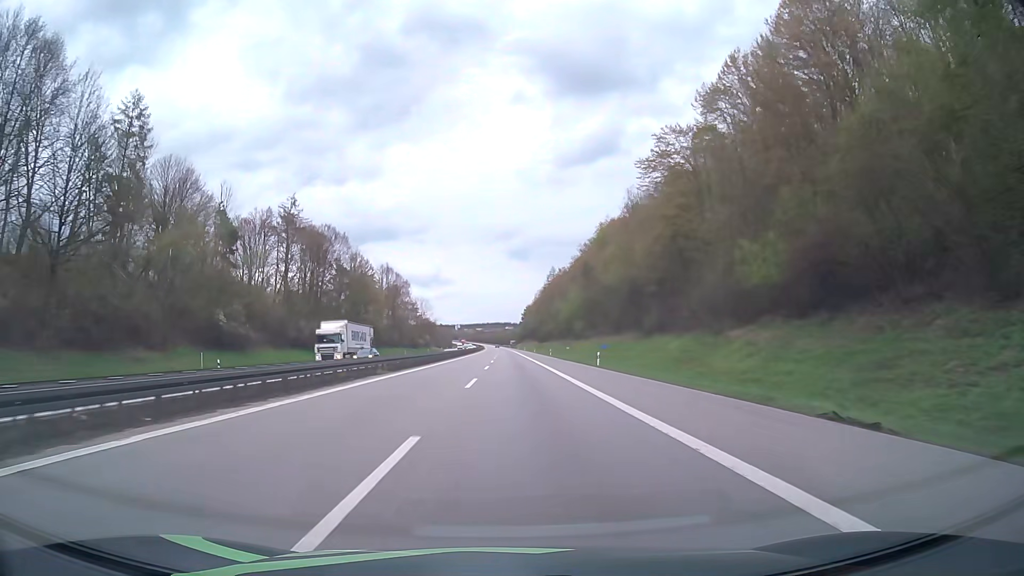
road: motorway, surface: asphalt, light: Day
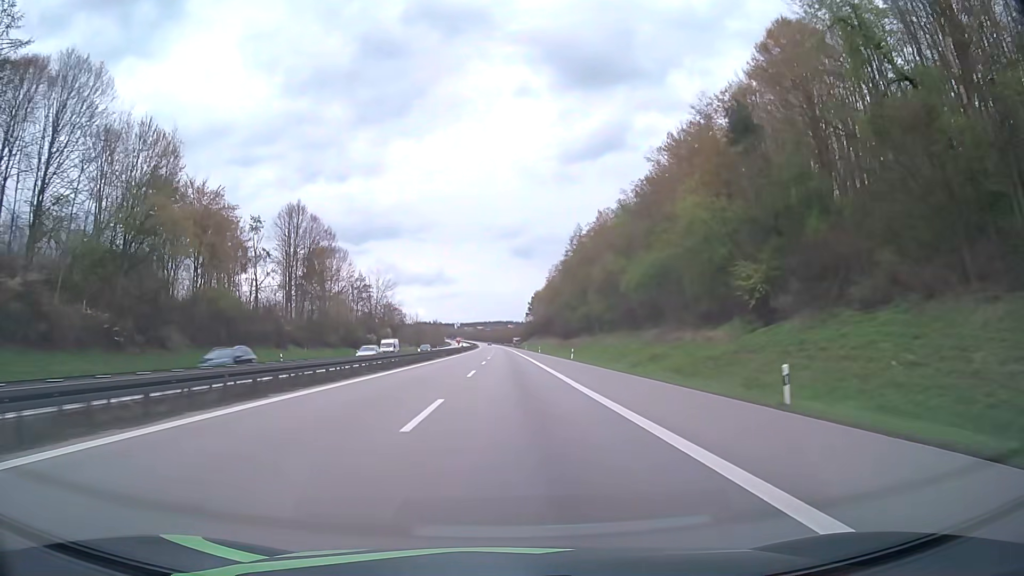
(+0.3, +84.8) m; 0°
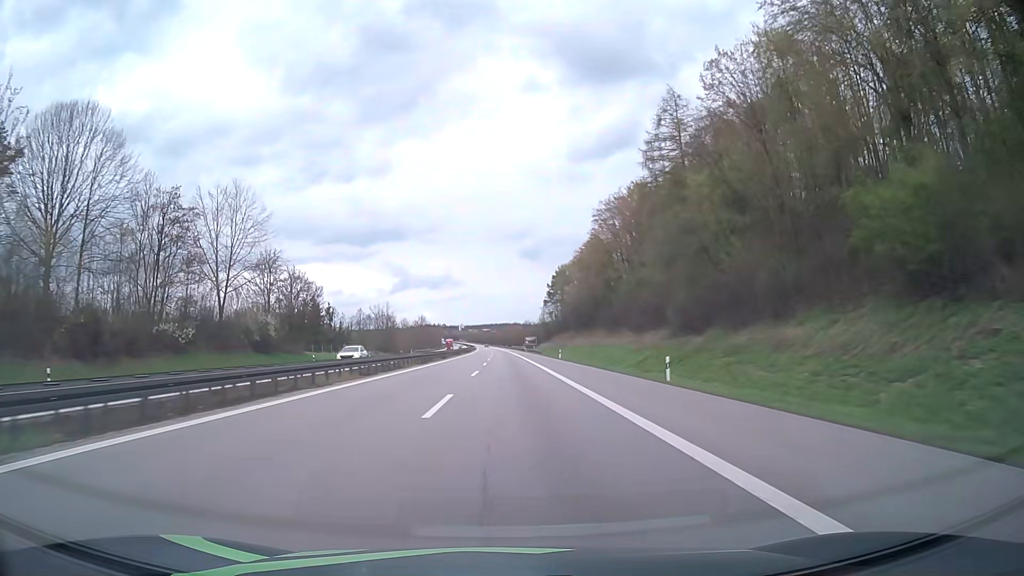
(-0.5, +88.8) m; -1°
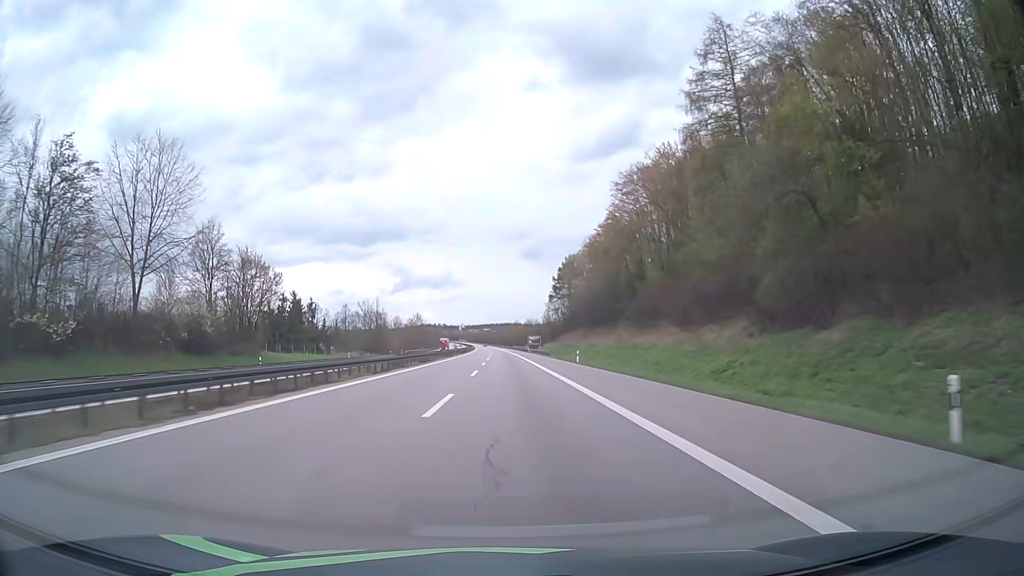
(0.0, +18.2) m; 0°
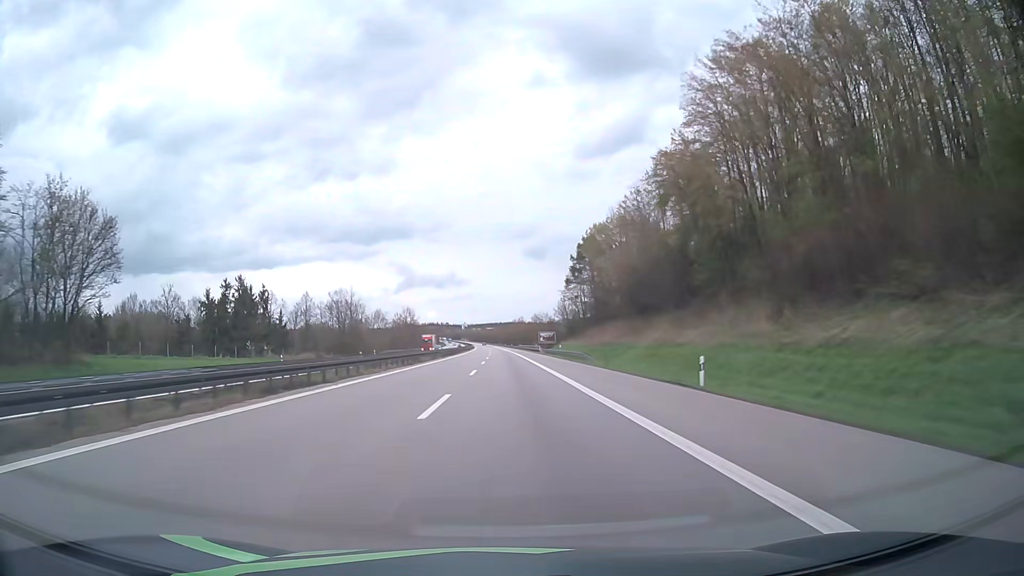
(-0.1, +36.8) m; 0°
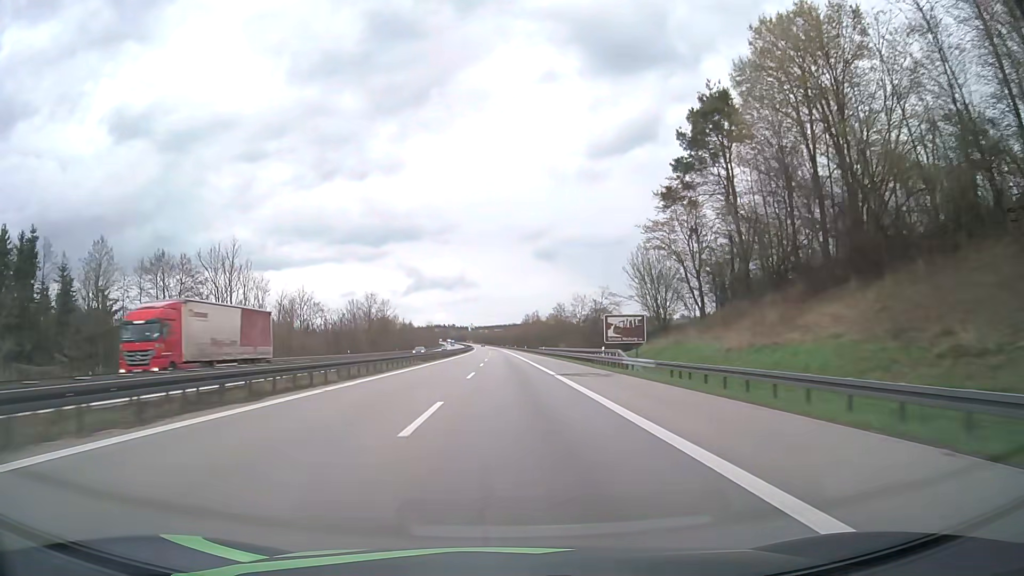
(-0.6, +75.0) m; -1°
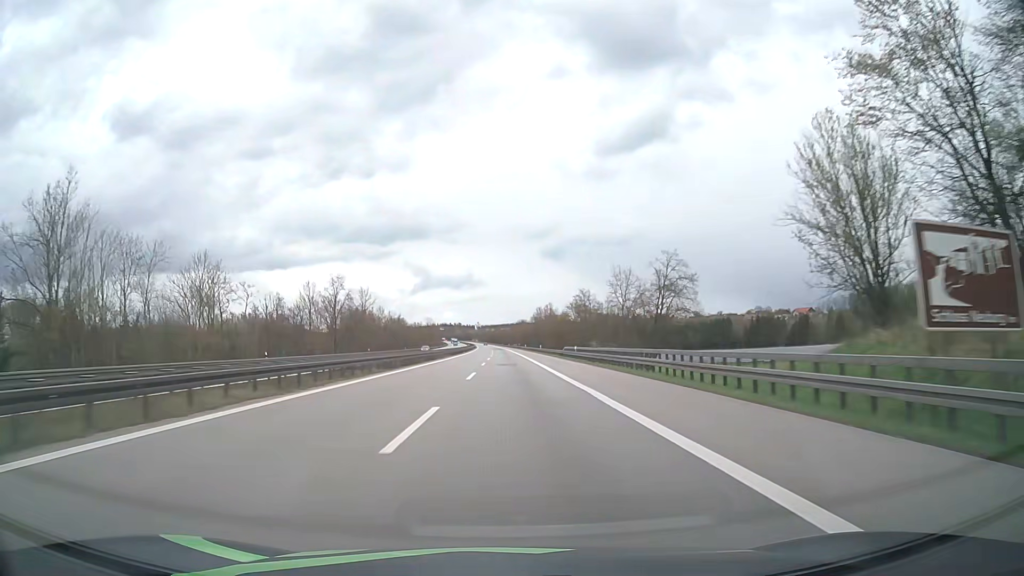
(-0.2, +38.1) m; -1°
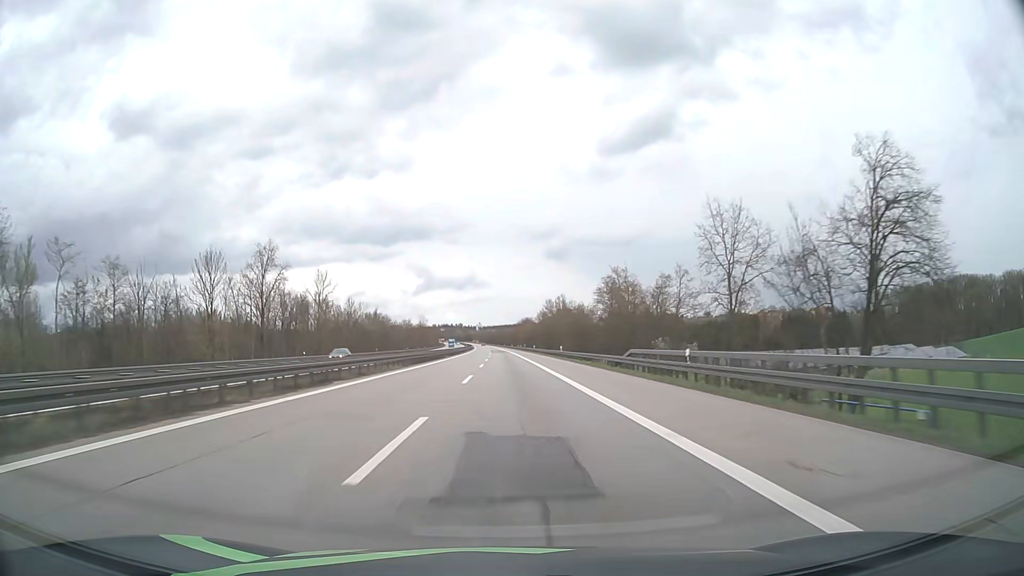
(-0.1, +38.5) m; 0°
(0, +10) (0, +20) (0, +30) (0, +40) (0, +50) (0, +60) (0, +70) (0, +80) (-1, +90) (-1, +100) m
